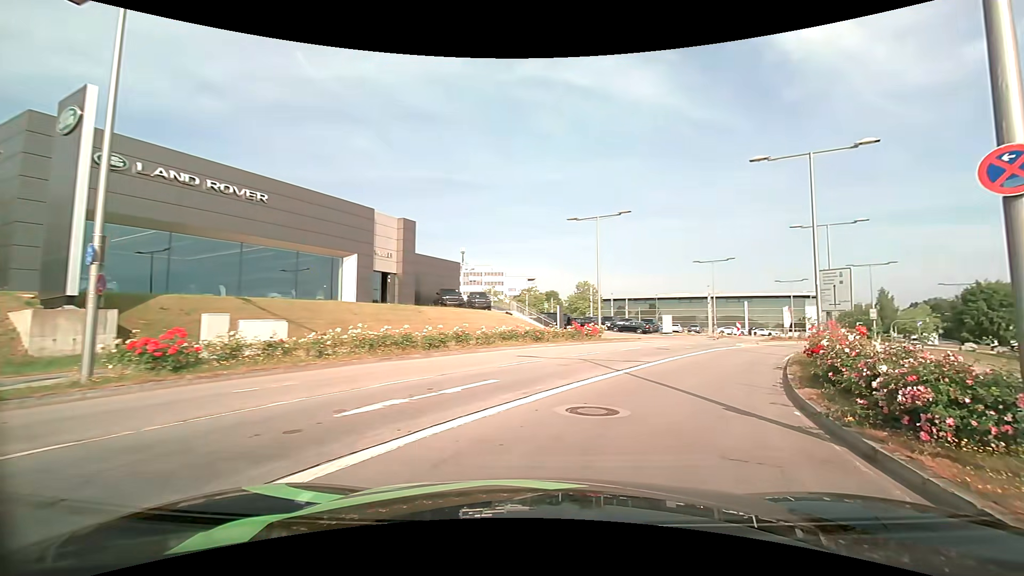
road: secondary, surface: asphalt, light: Day
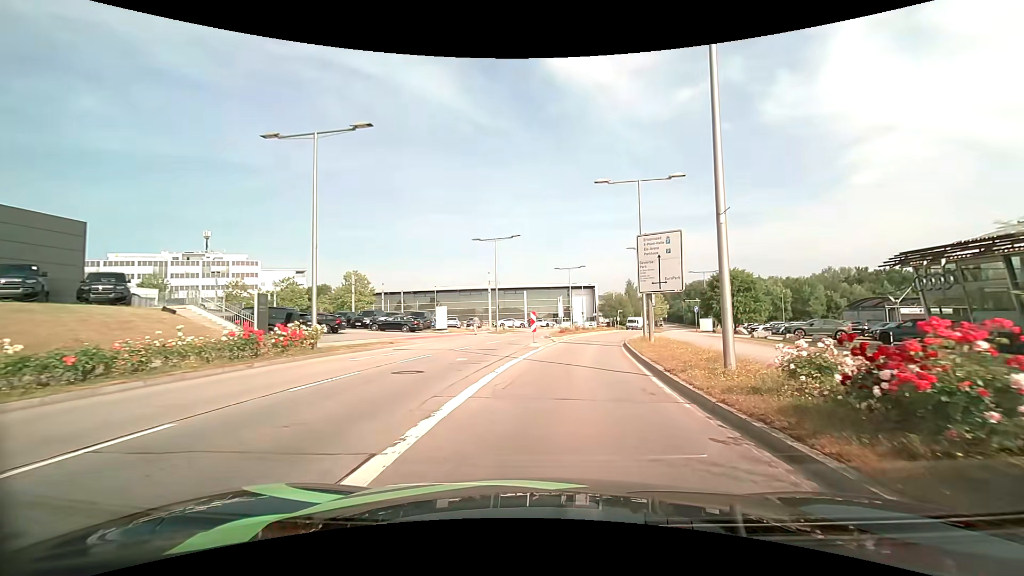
(+4.1, +15.0) m; +26°
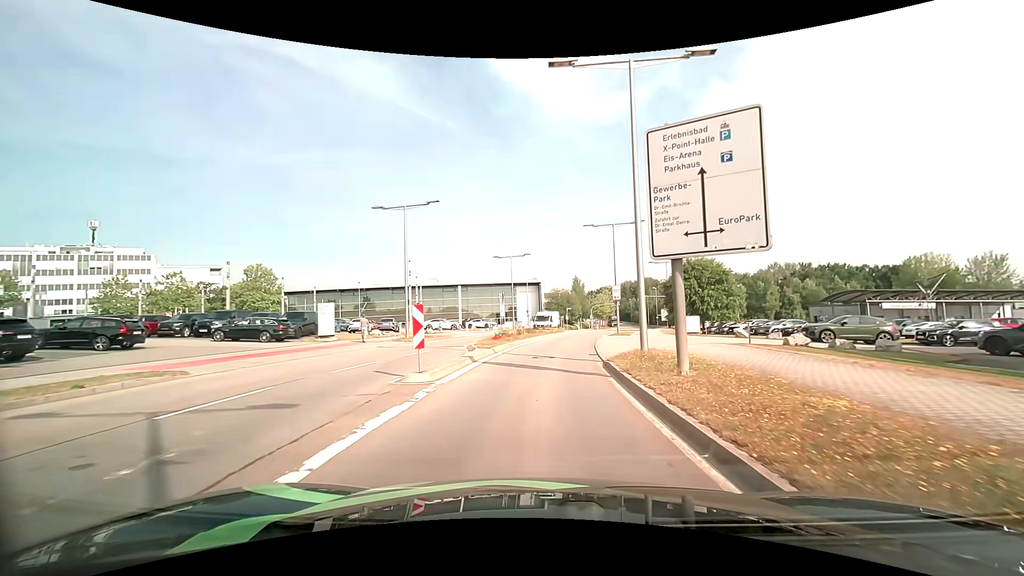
(+1.0, +13.7) m; +7°
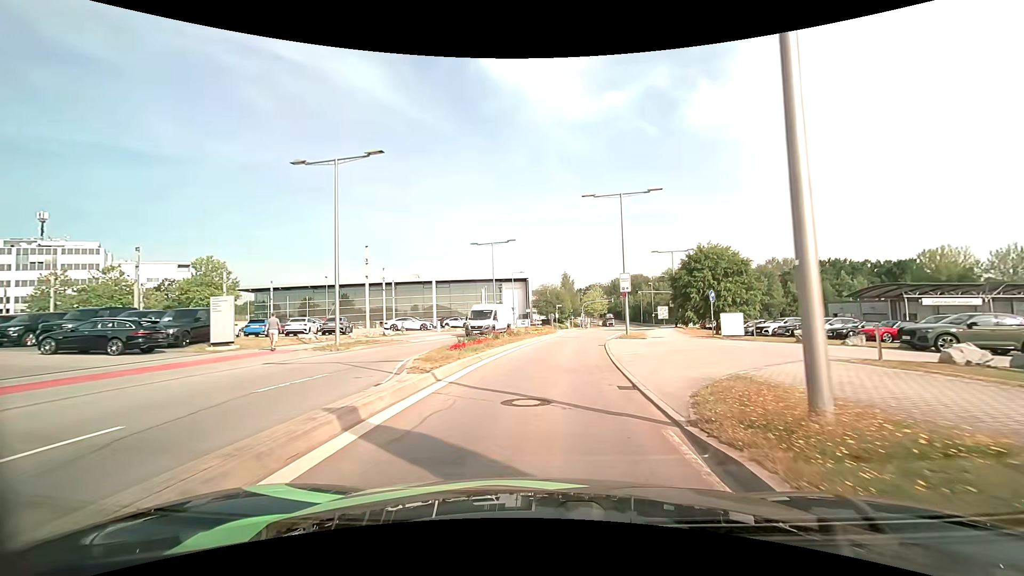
(+0.1, +9.6) m; +1°
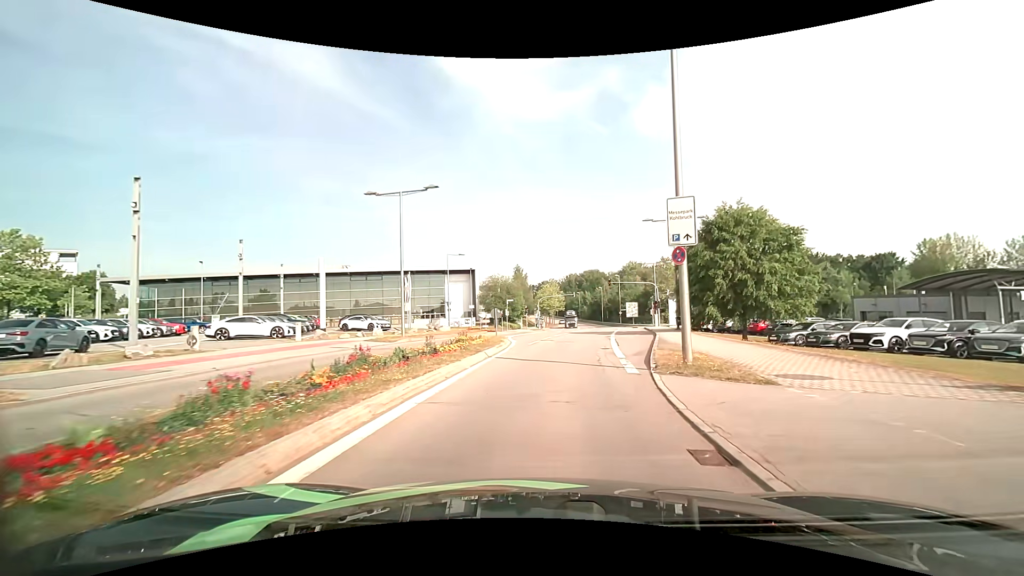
(+0.7, +20.0) m; +5°
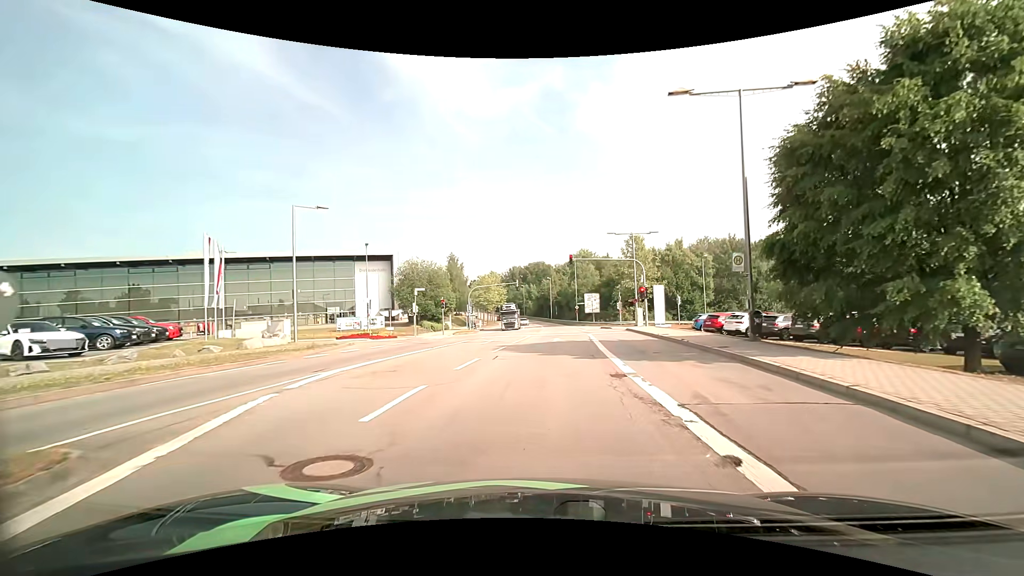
(+1.6, +24.1) m; +7°
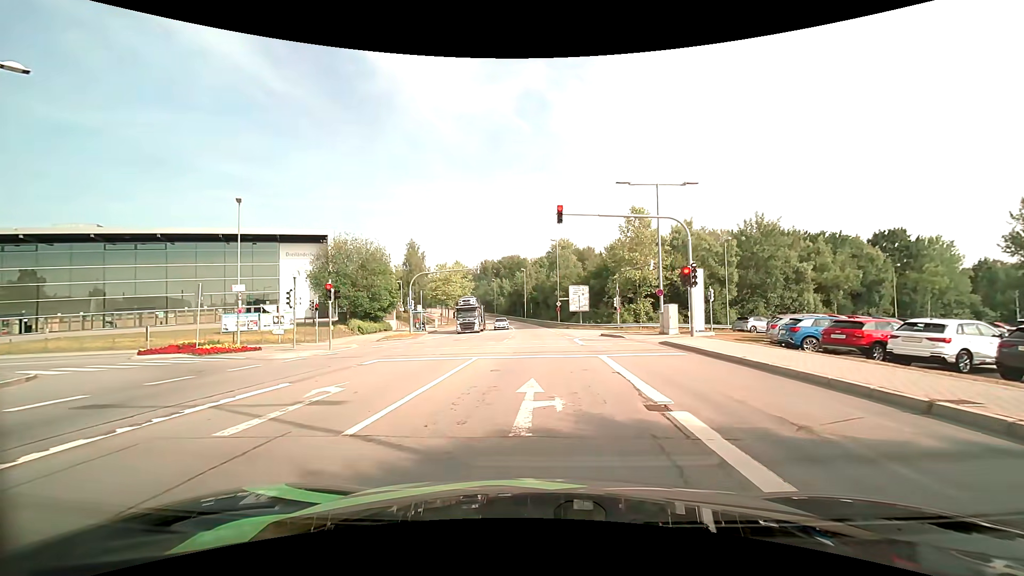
(+0.4, +18.5) m; +3°
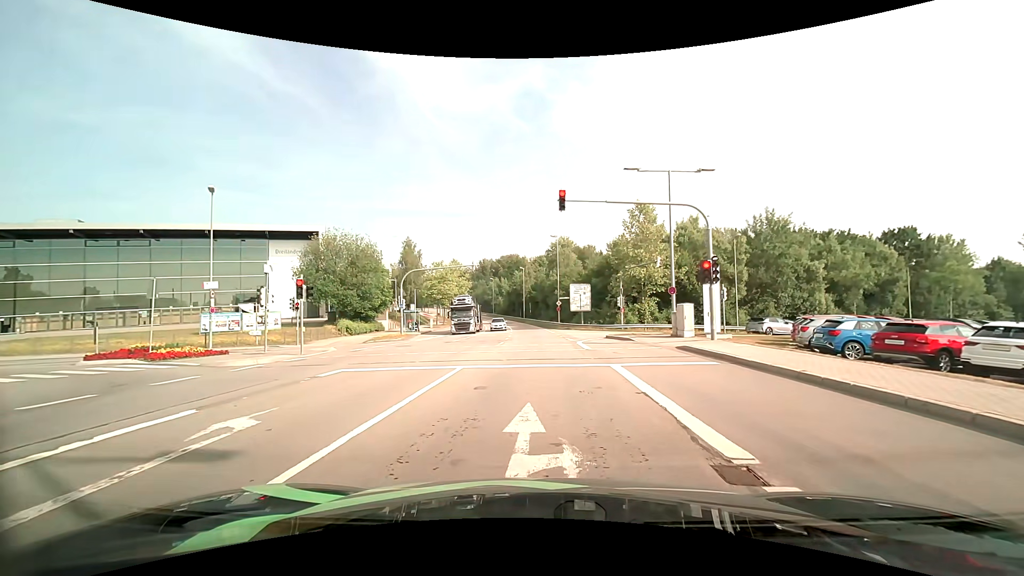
(0.0, +2.8) m; 0°
